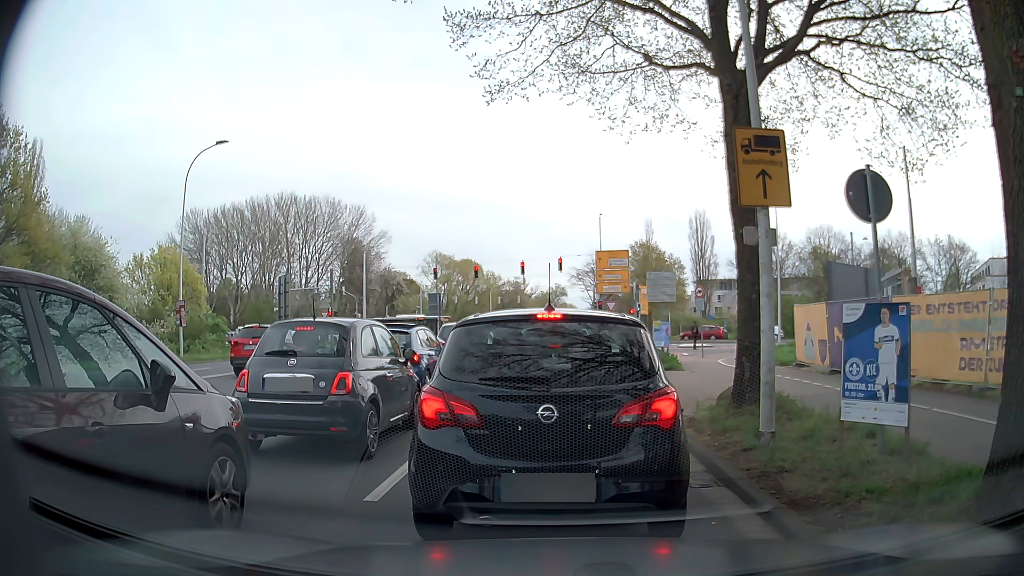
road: secondary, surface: asphalt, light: Day
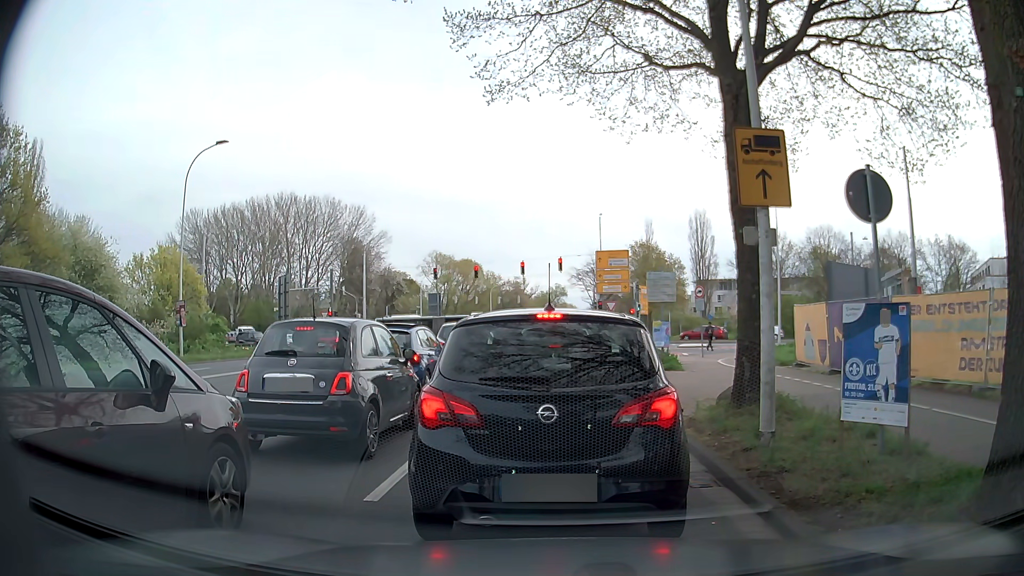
(0.0, 0.0) m; 0°
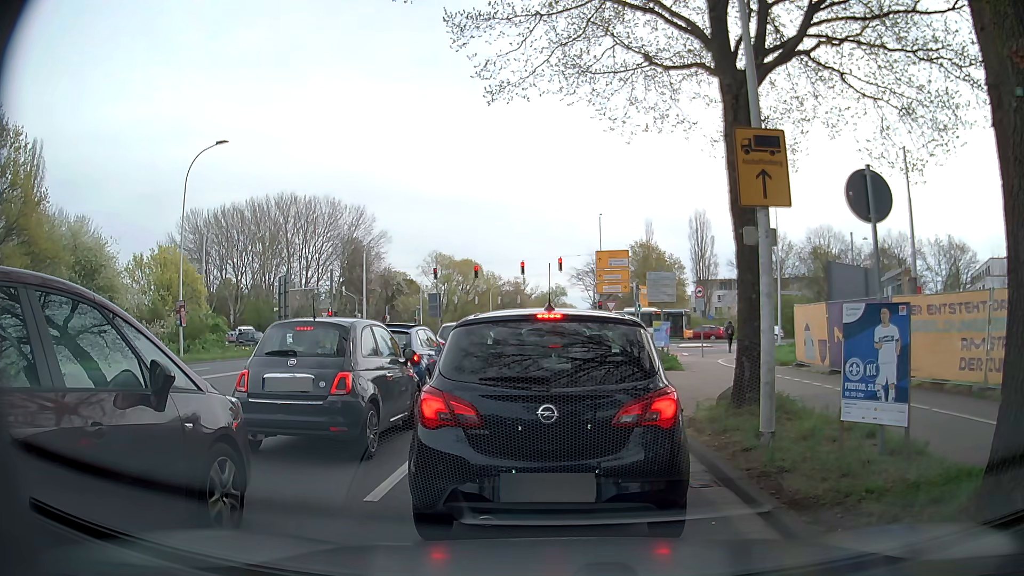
(0.0, 0.0) m; 0°
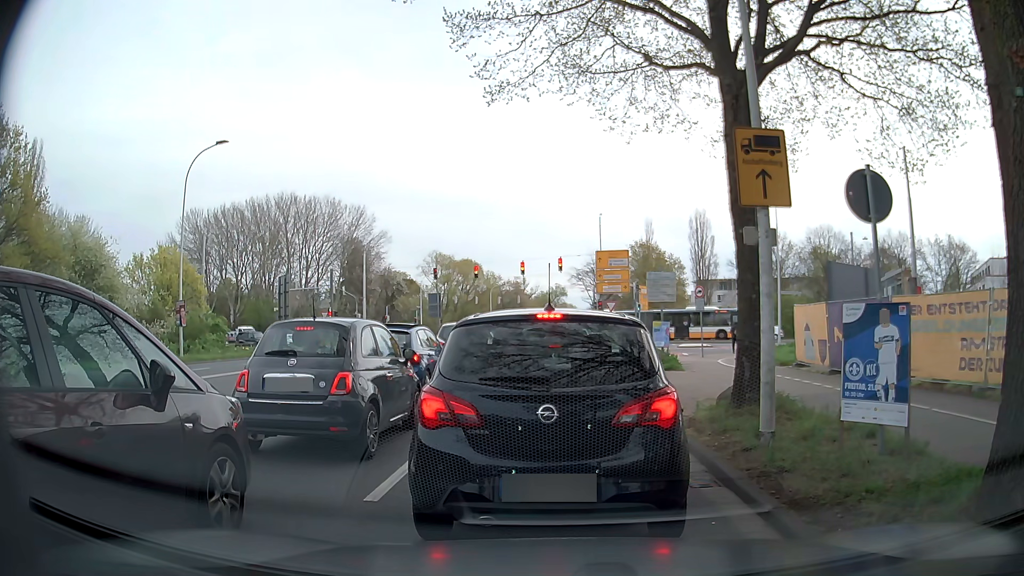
(0.0, 0.0) m; 0°
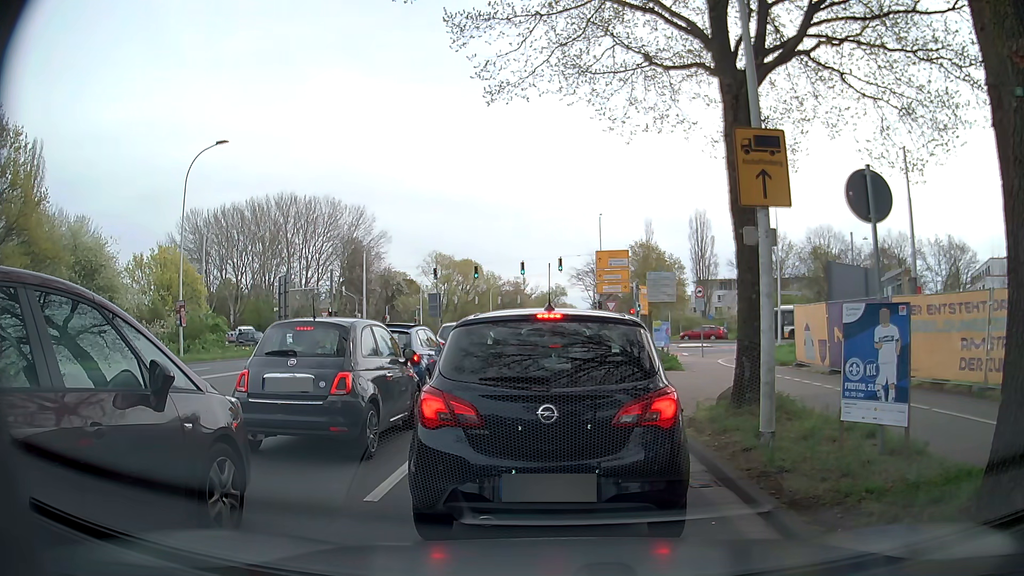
(0.0, 0.0) m; 0°
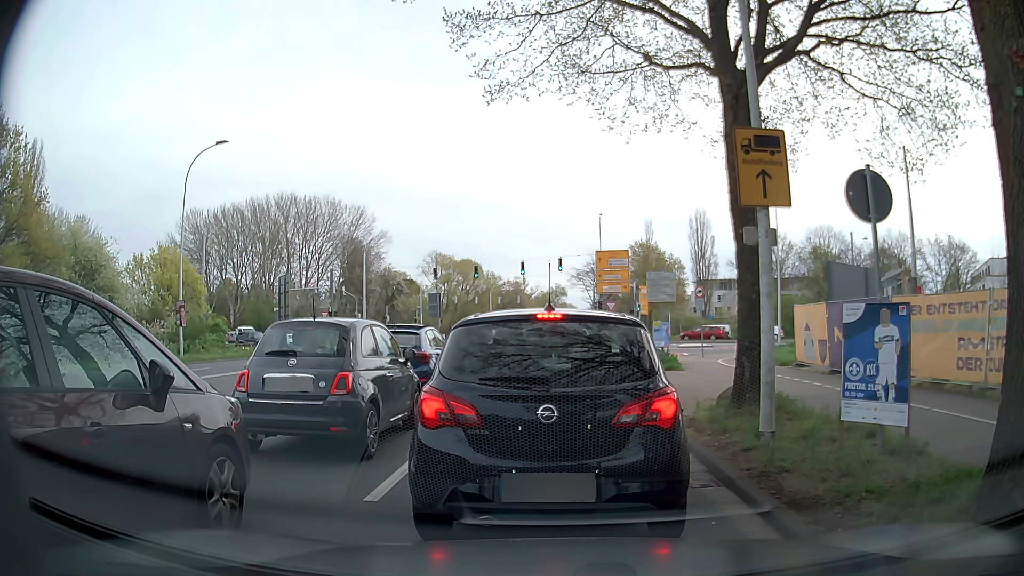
(0.0, 0.0) m; 0°
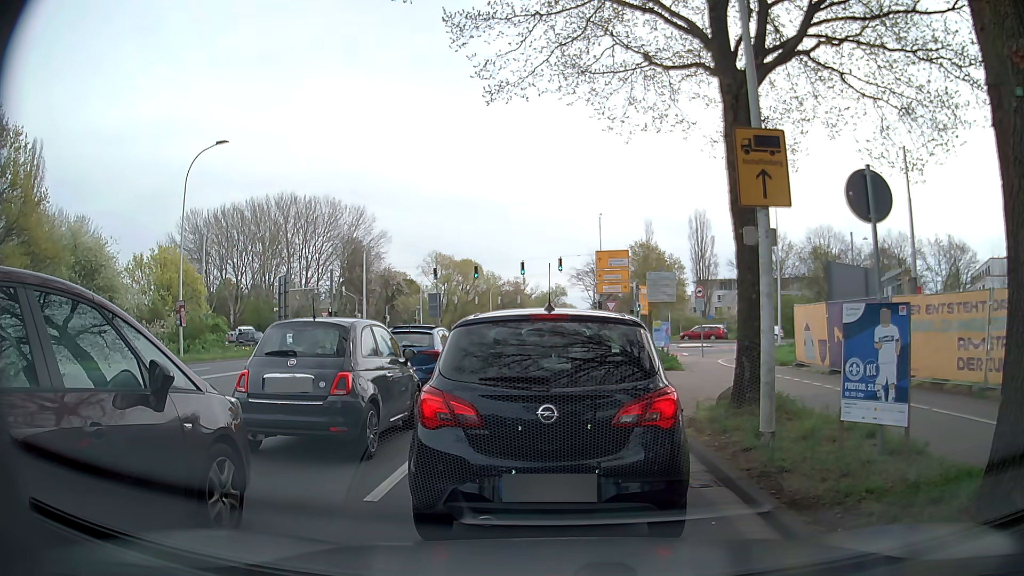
(0.0, 0.0) m; 0°
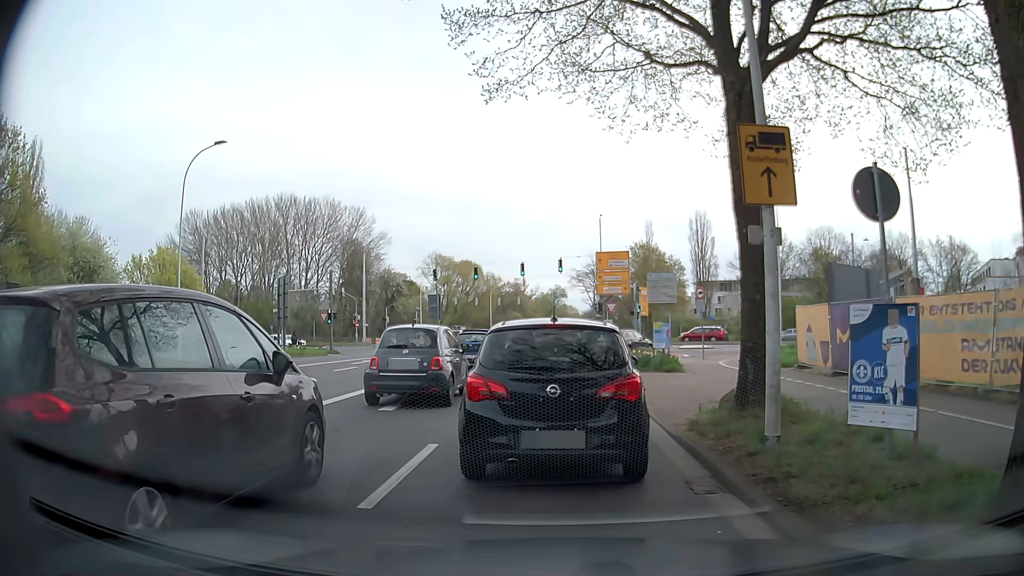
(0.0, +0.2) m; 0°
